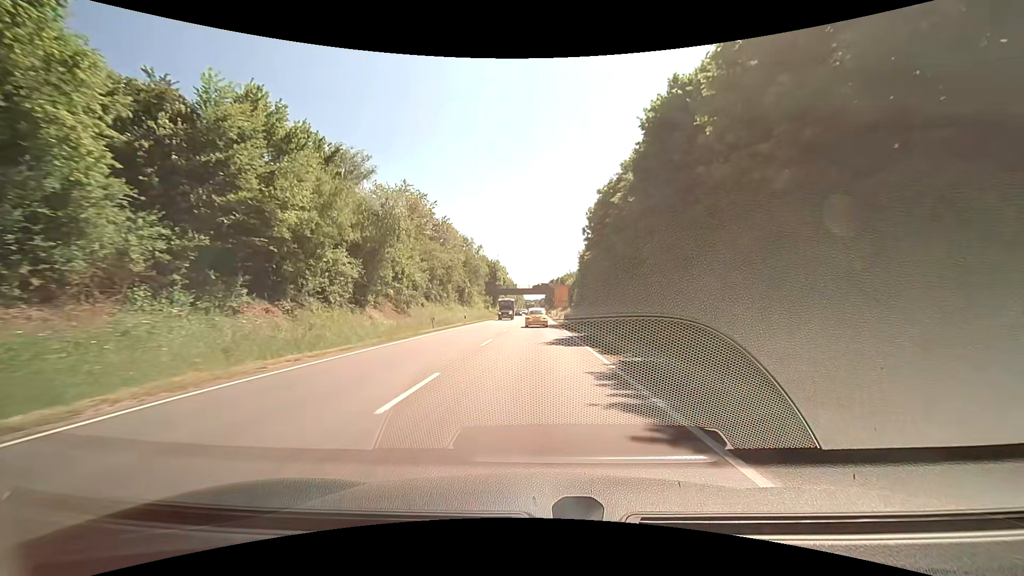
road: primary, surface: asphalt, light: Day
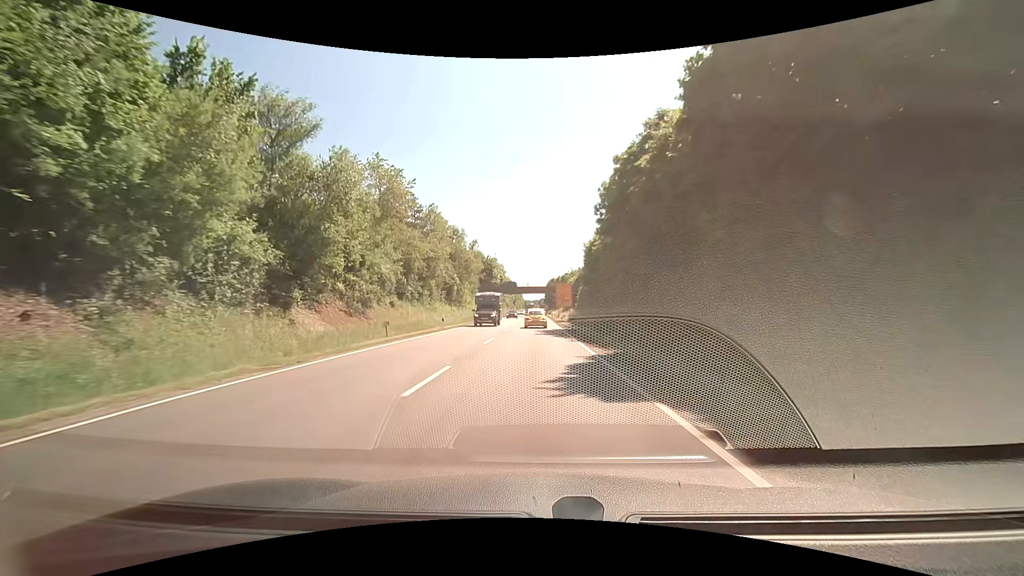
(+0.1, +10.8) m; 0°
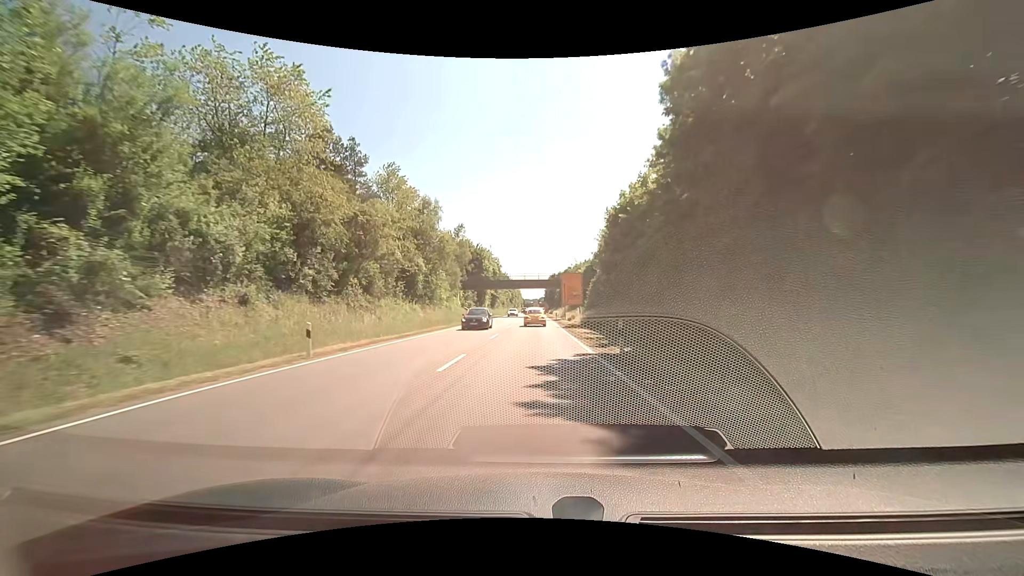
(+0.1, +21.3) m; 0°
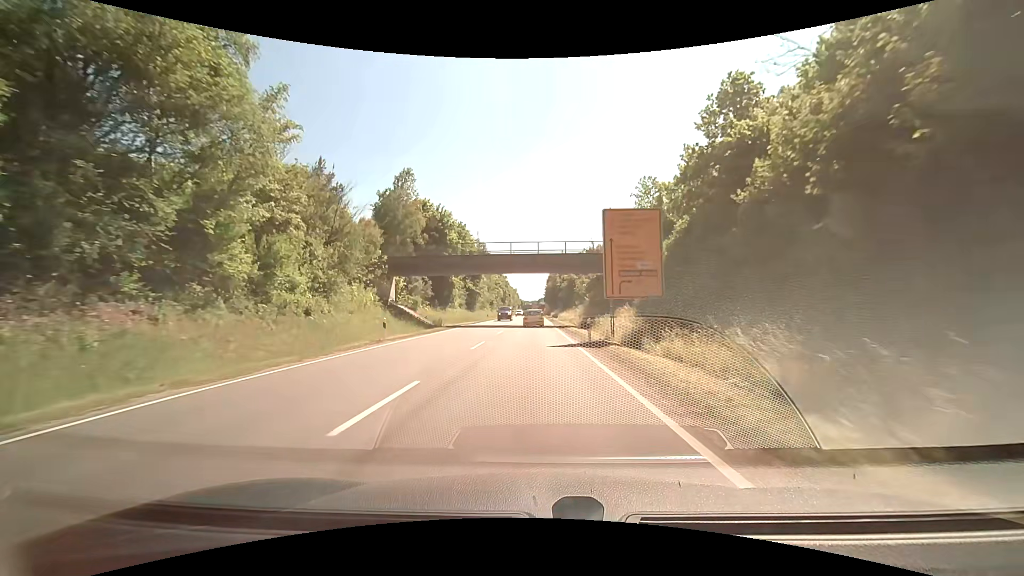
(0.0, +41.9) m; 0°
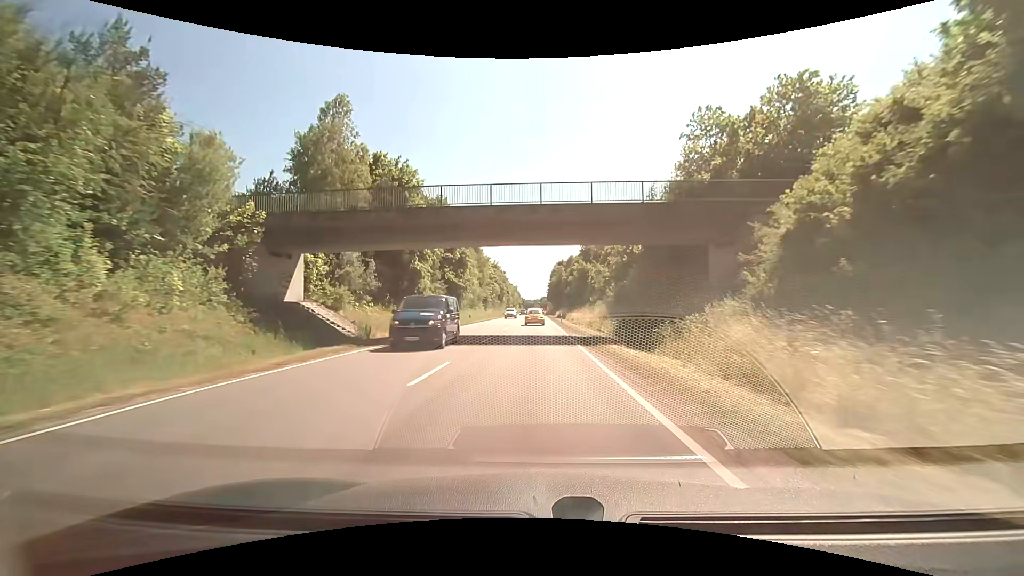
(0.0, +20.8) m; 0°
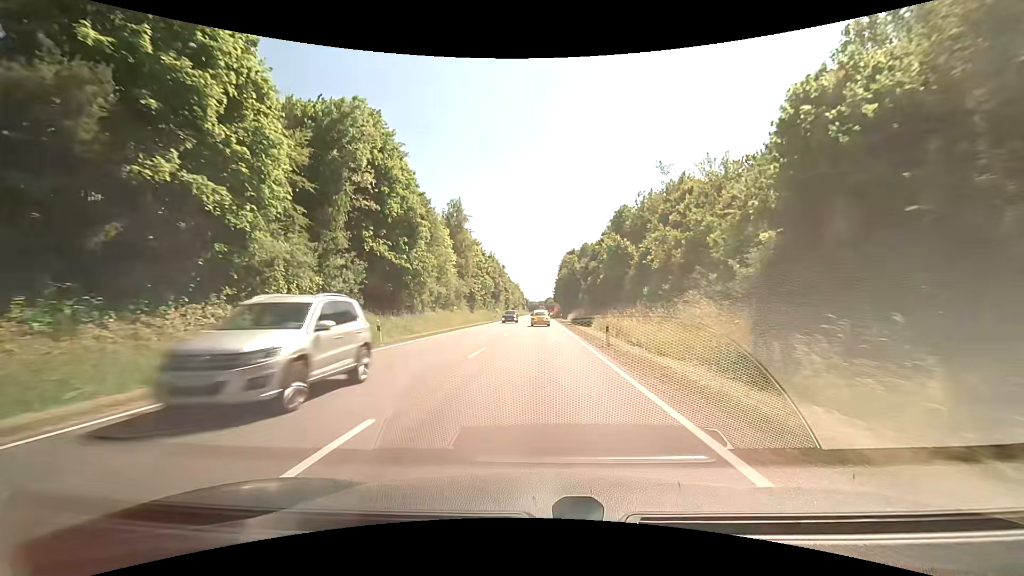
(-0.4, +31.2) m; -1°
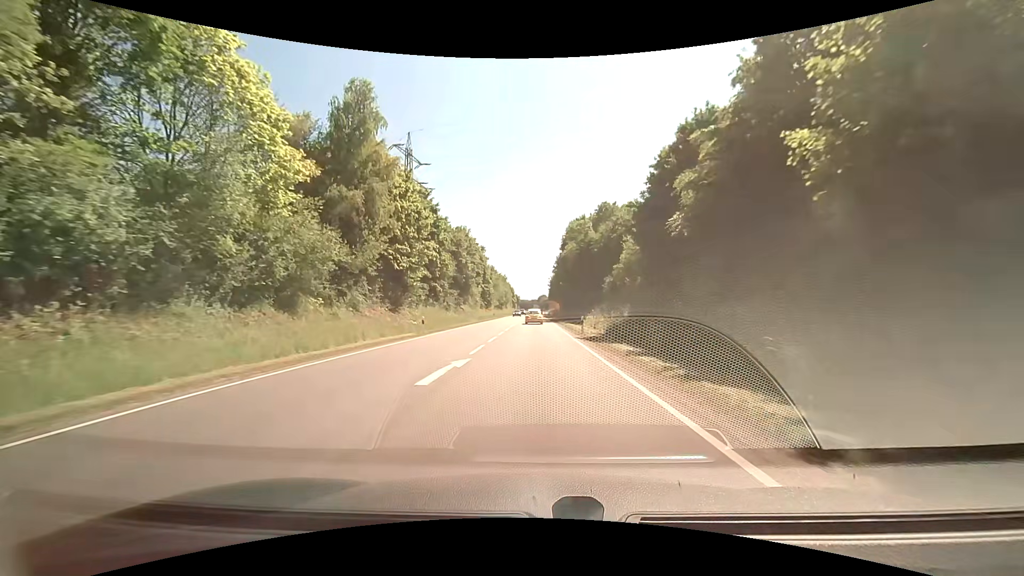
(+0.4, +41.7) m; 0°
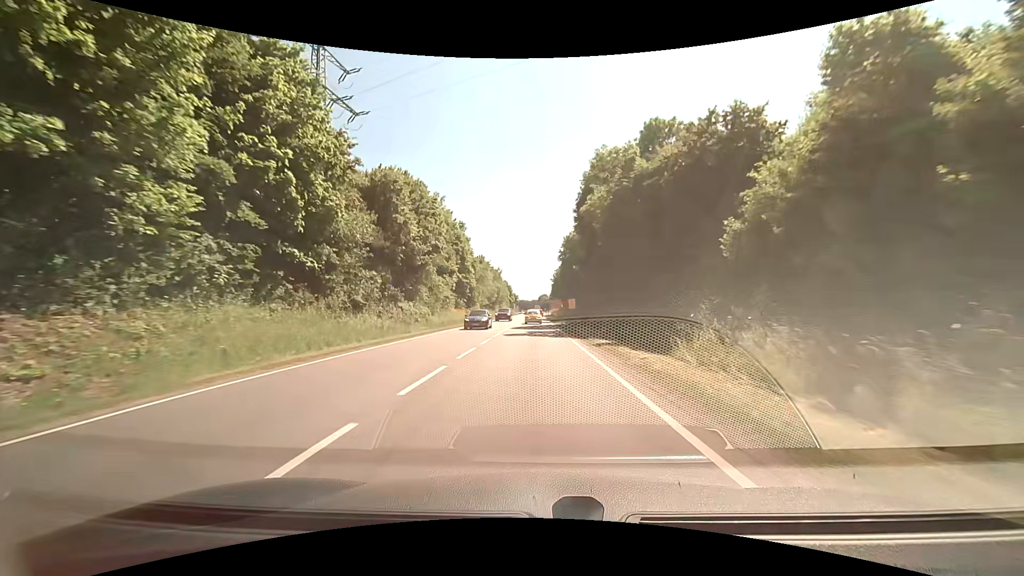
(+0.3, +31.6) m; +1°
(0, +10) (0, +20) (0, +30) (0, +40) (0, +50) (0, +60) (-1, +70) (-1, +80) (-1, +90) (-2, +100) m
